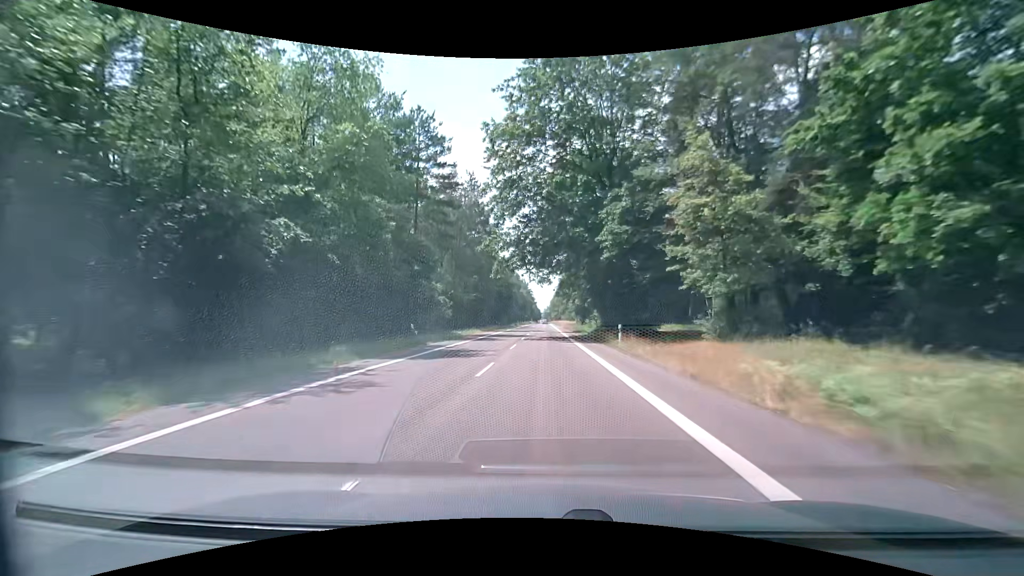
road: secondary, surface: asphalt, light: Day
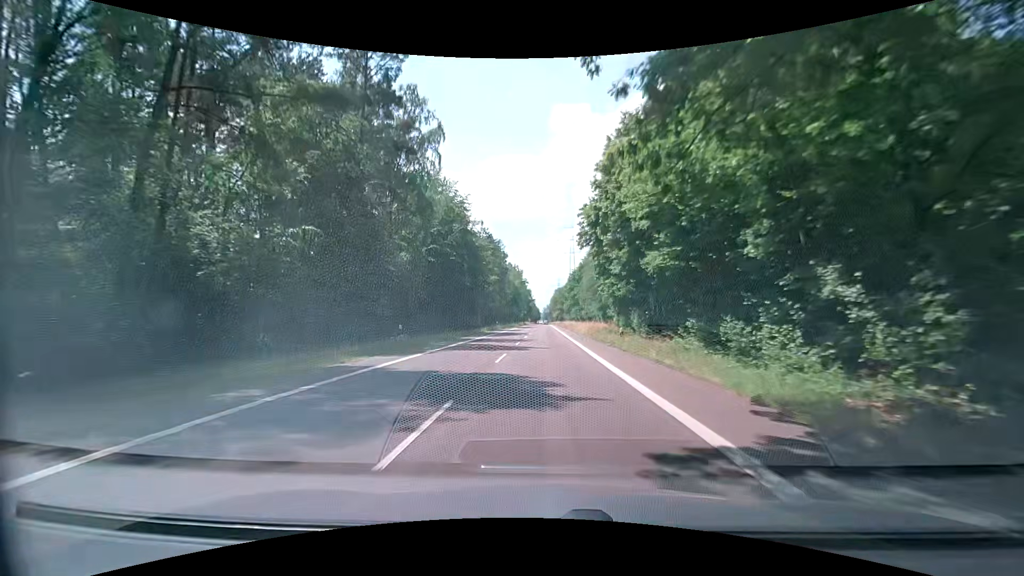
(-0.2, +52.8) m; 0°
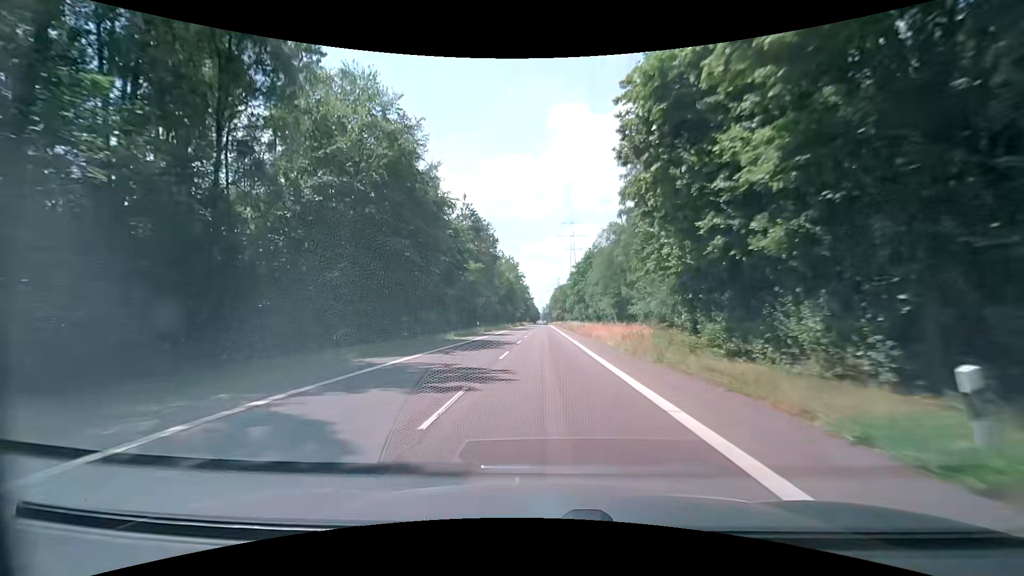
(-0.2, +21.1) m; -2°
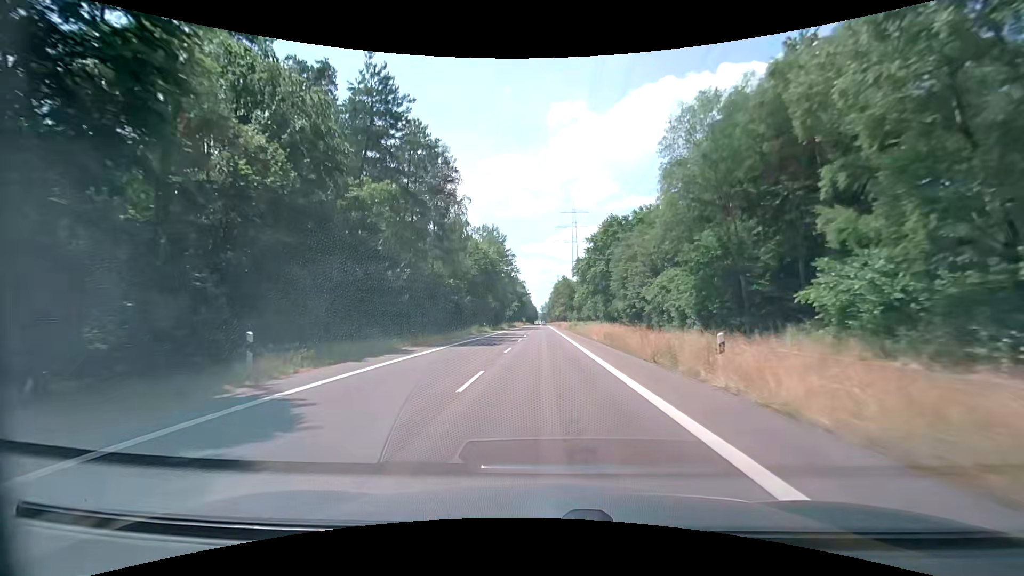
(+0.9, +42.3) m; +1°
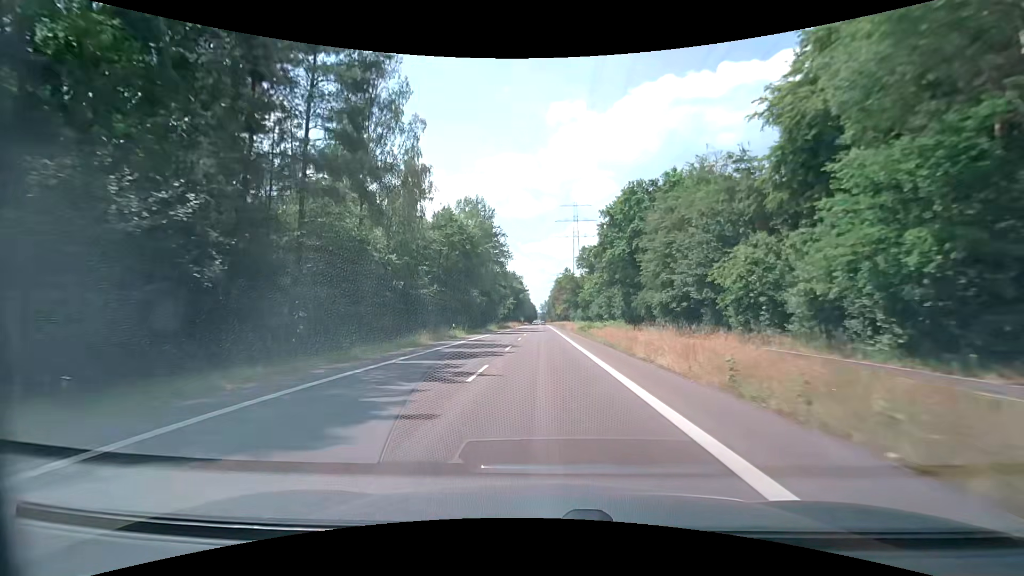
(0.0, +21.2) m; 0°
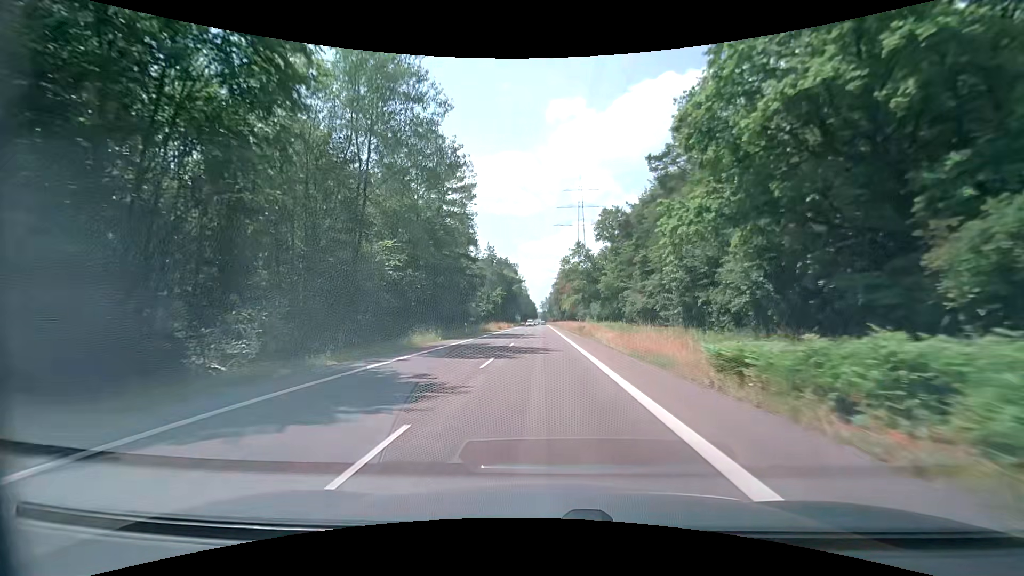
(-0.1, +42.5) m; 0°
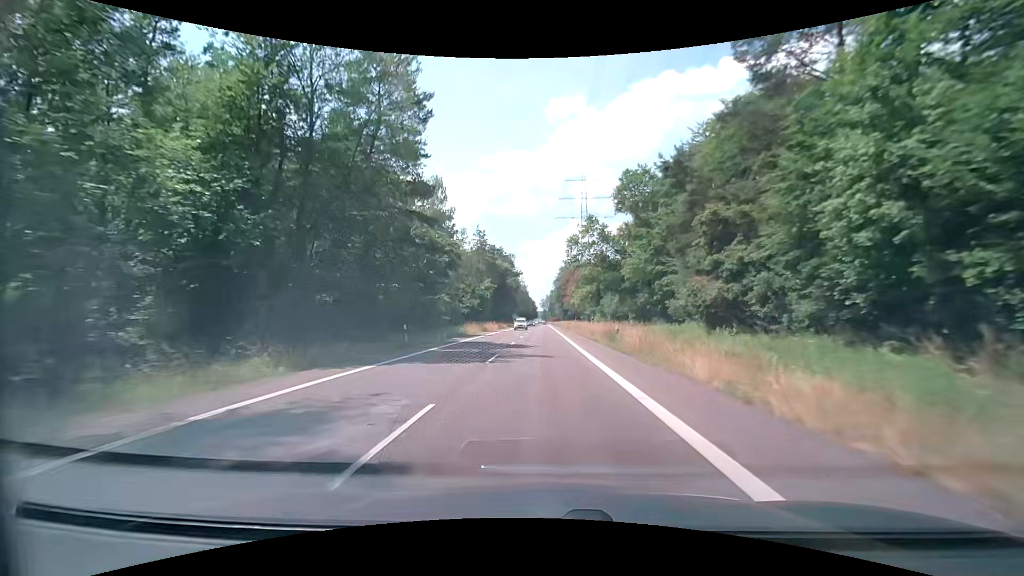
(-0.1, +21.3) m; 0°
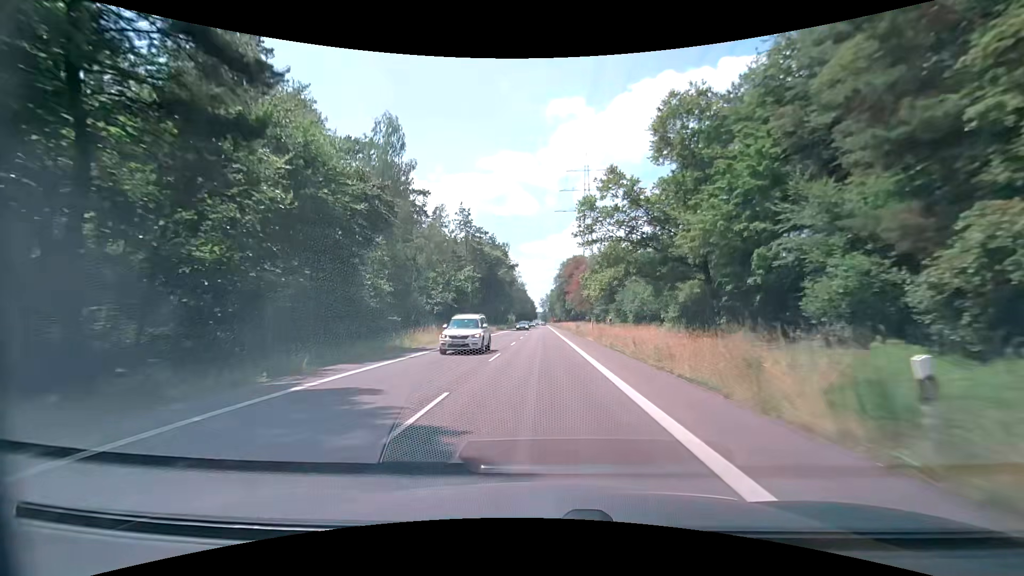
(-0.1, +21.3) m; 0°
(0, +10) (0, +20) (0, +30) (0, +40) (0, +50) (0, +60) (0, +70) (0, +80) (0, +90) (0, +100) m
